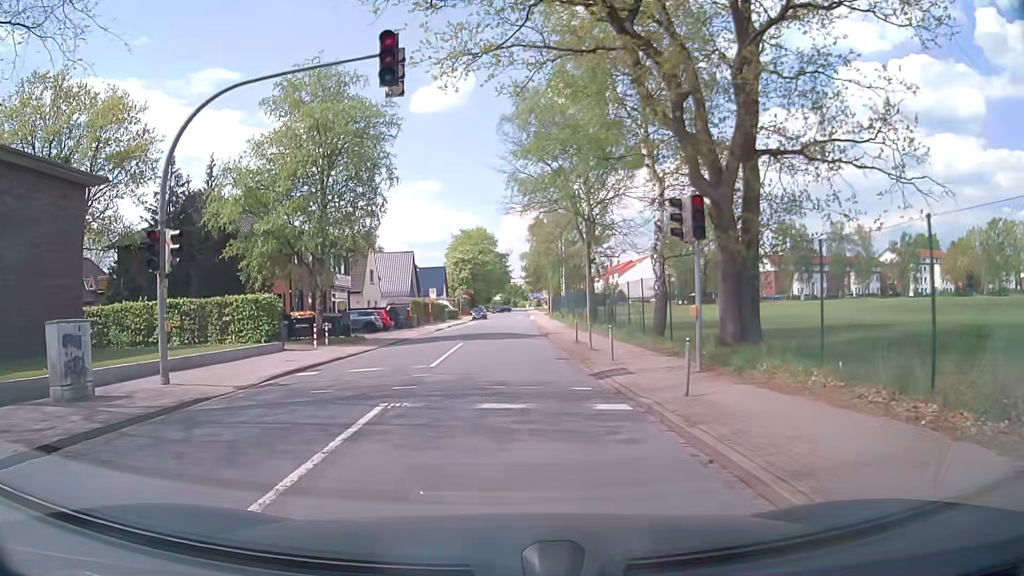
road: unclassified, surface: asphalt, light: Day
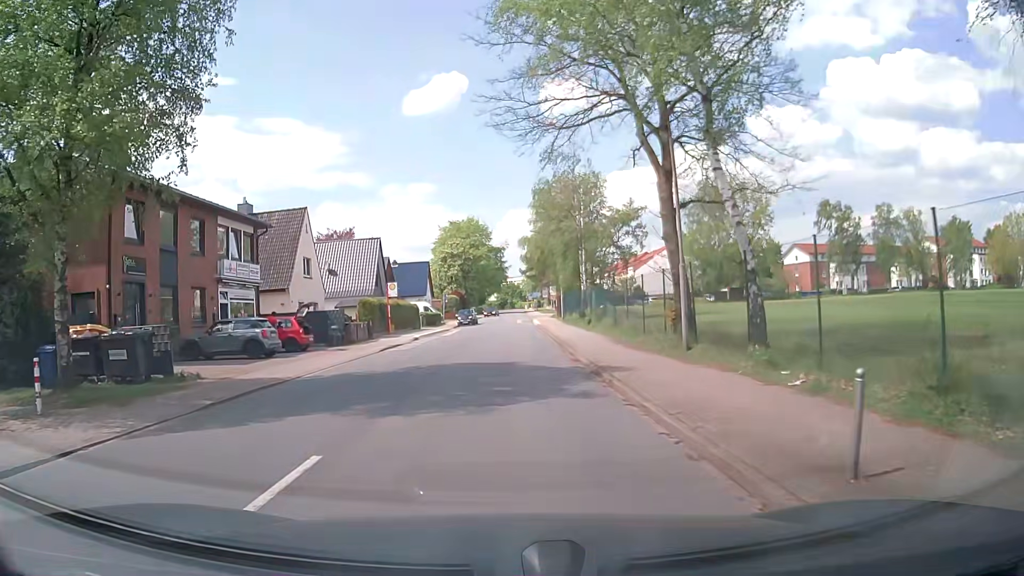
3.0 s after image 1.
(-0.1, +19.4) m; 0°
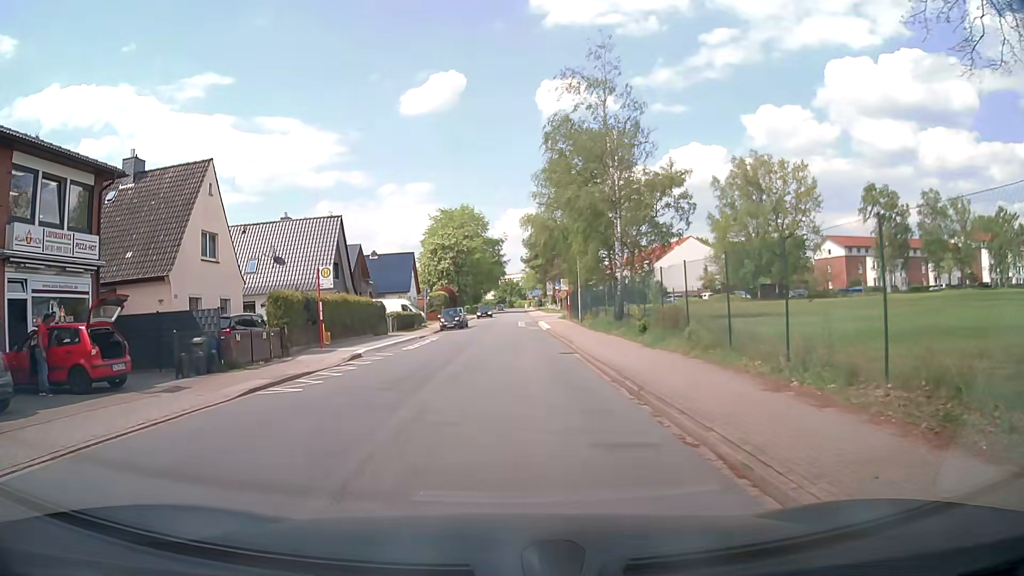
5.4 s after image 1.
(-0.1, +14.7) m; 0°
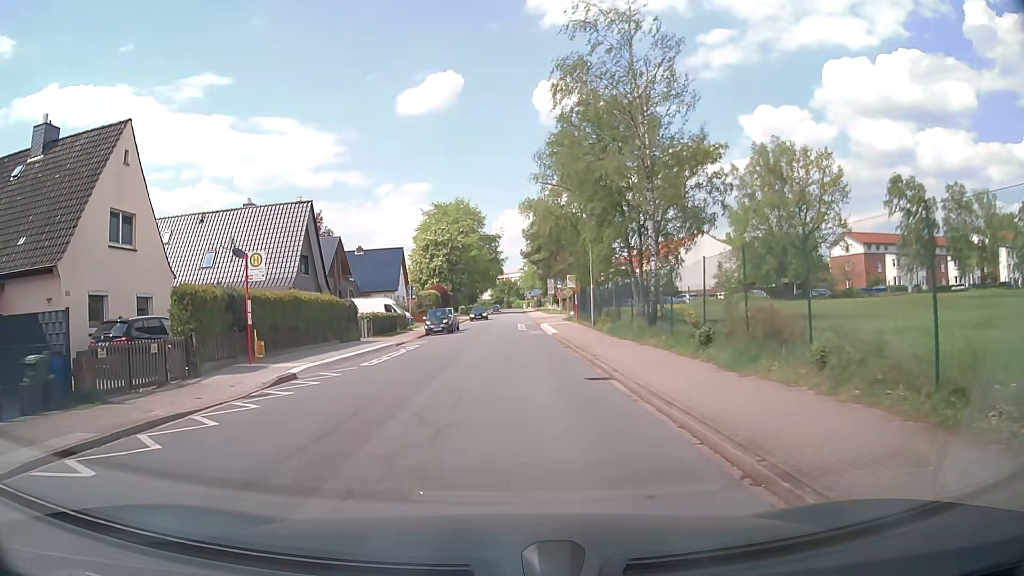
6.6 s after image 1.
(0.0, +7.2) m; 0°
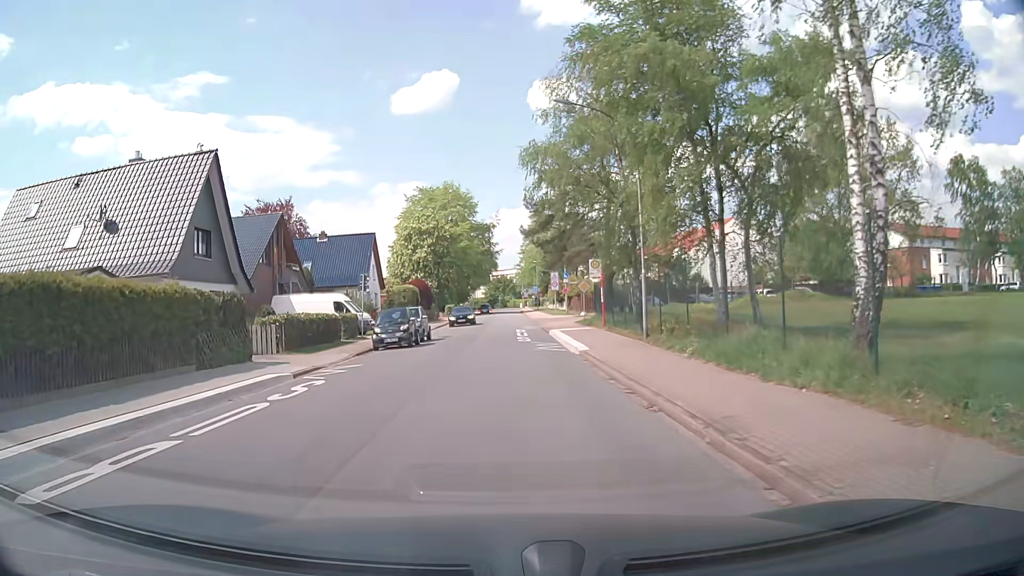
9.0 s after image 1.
(0.0, +14.3) m; +1°
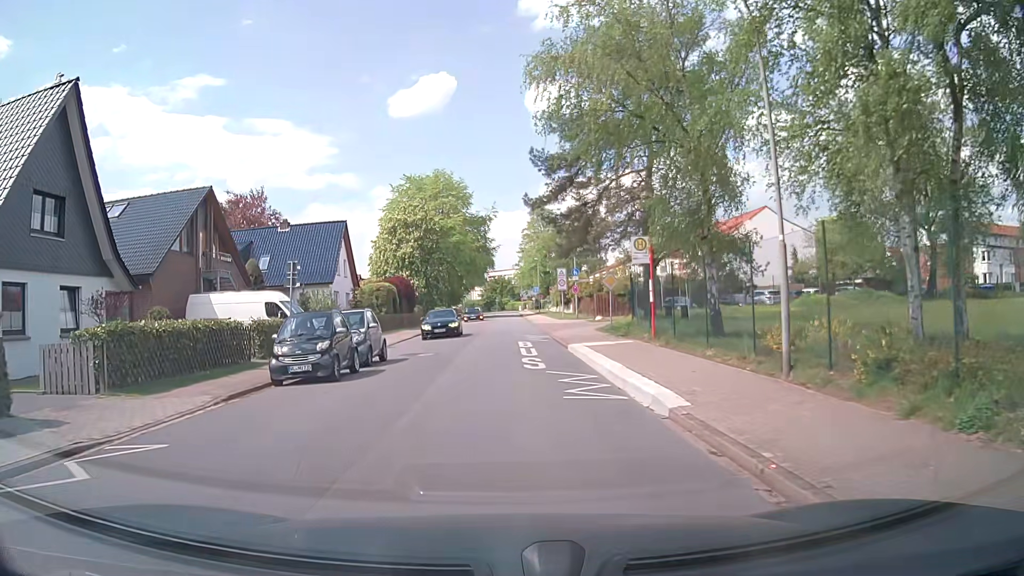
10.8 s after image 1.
(-0.1, +11.0) m; 0°
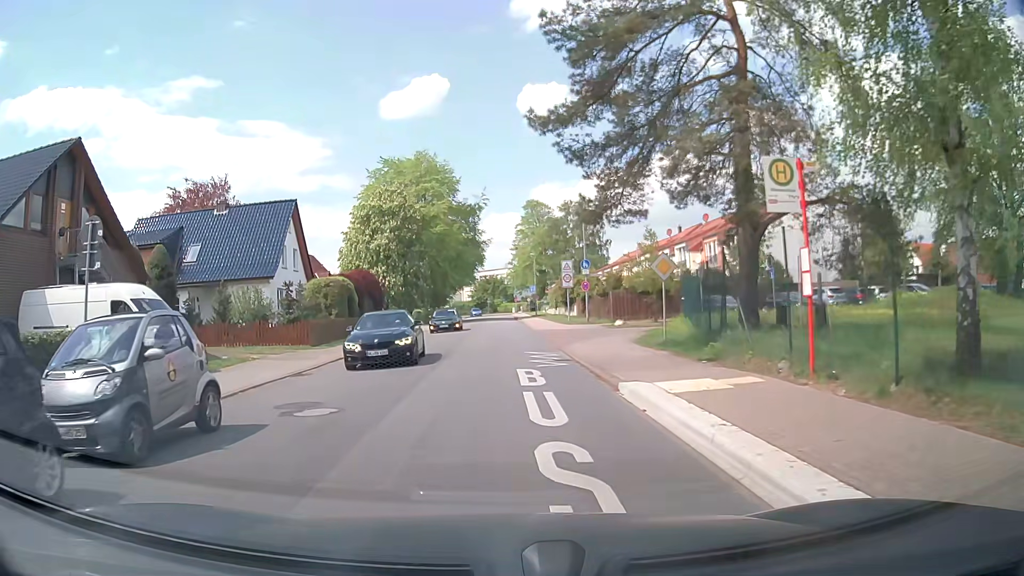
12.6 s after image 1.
(-0.1, +11.4) m; 0°
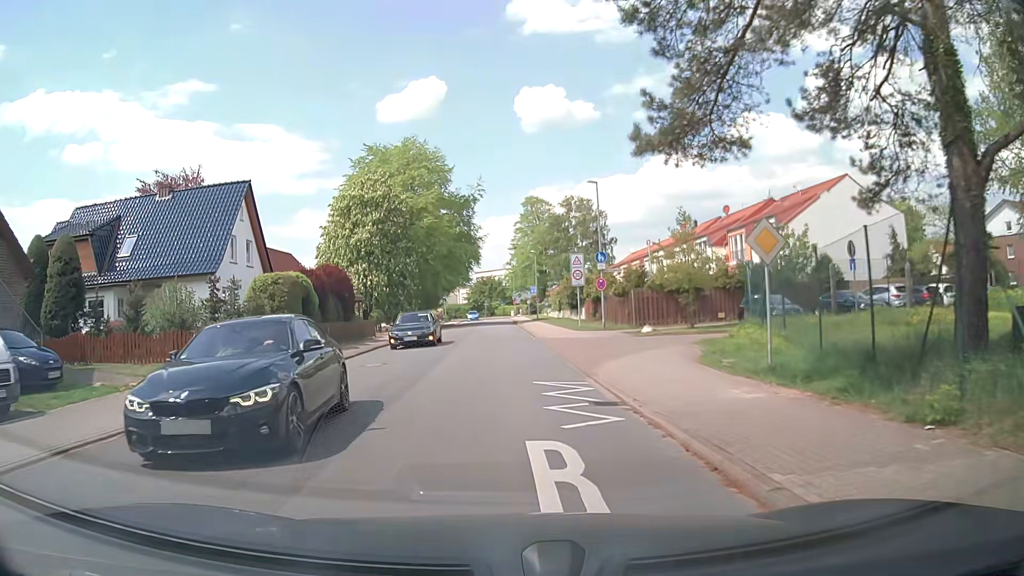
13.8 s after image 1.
(0.0, +7.8) m; 0°
(0, +10) (0, +20) (0, +30) (0, +40) (0, +50) (0, +60) (0, +70) (0, +80) (0, +90) (0, +100) m
